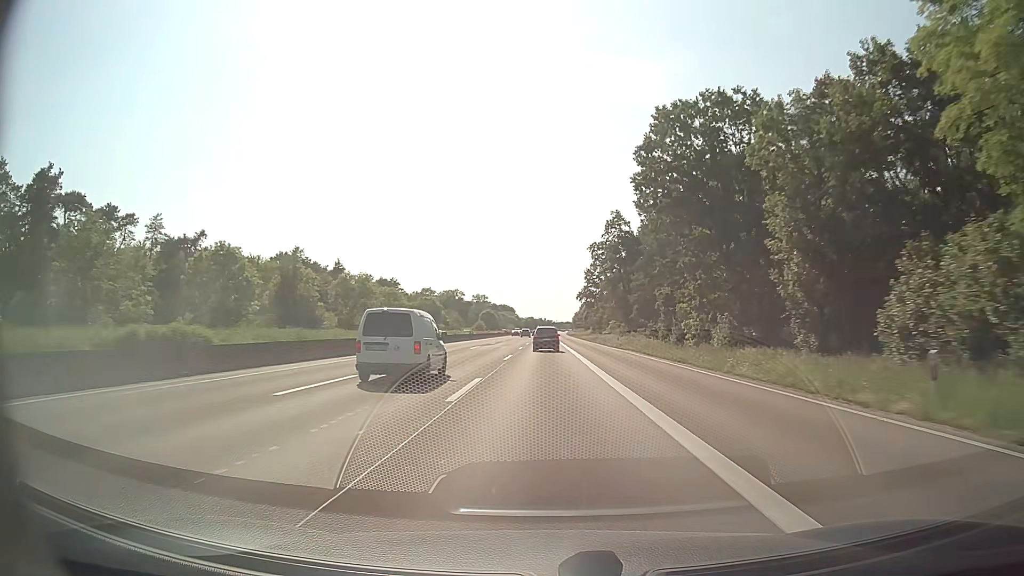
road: motorway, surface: asphalt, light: Day
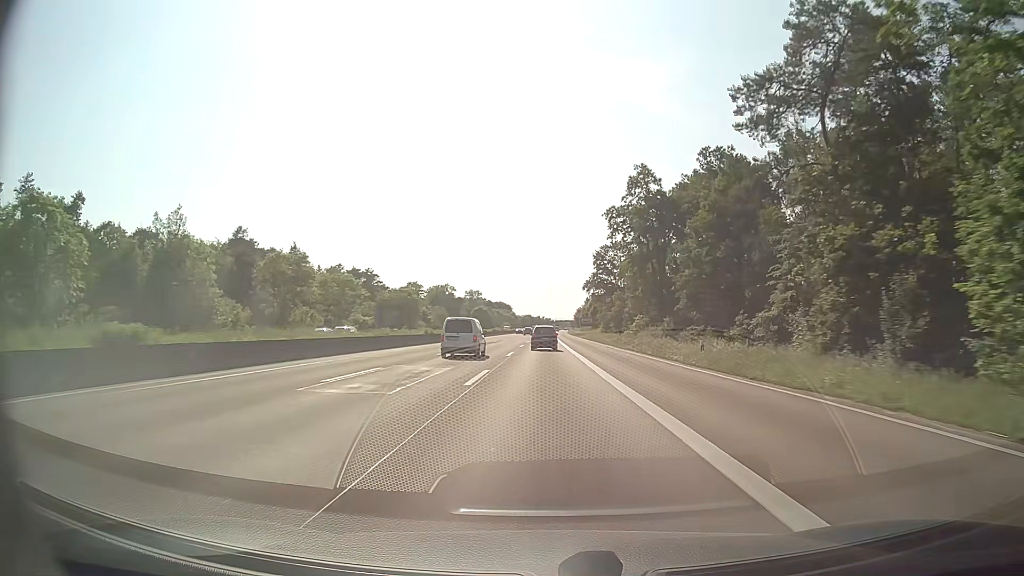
(+0.1, +33.0) m; 0°
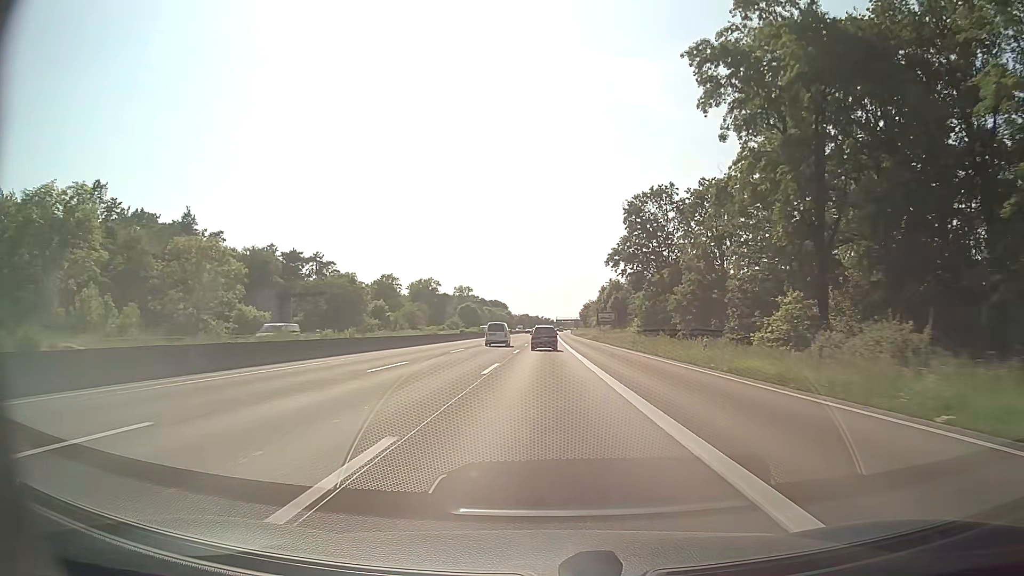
(+0.1, +49.9) m; 0°
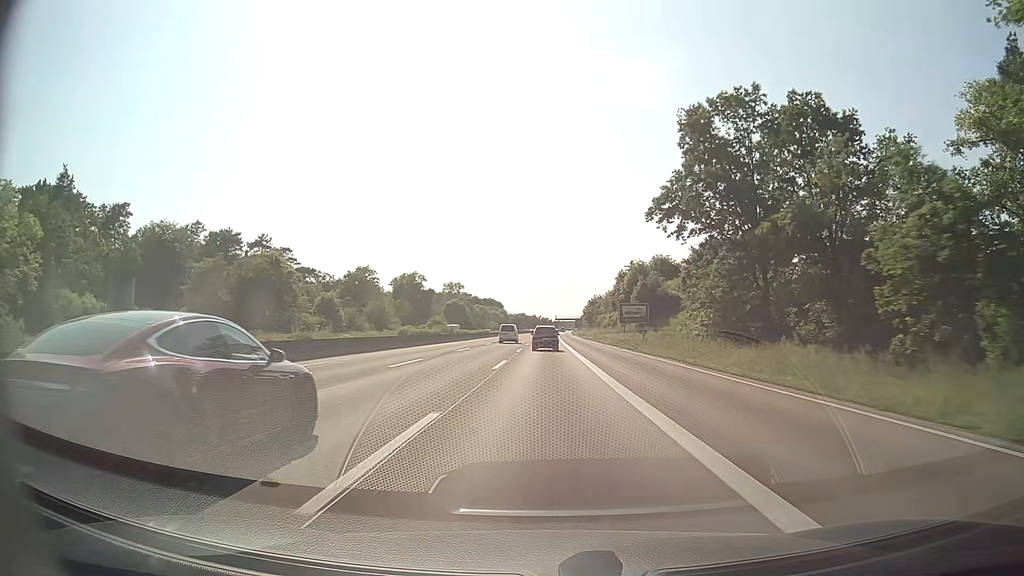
(0.0, +33.4) m; 0°
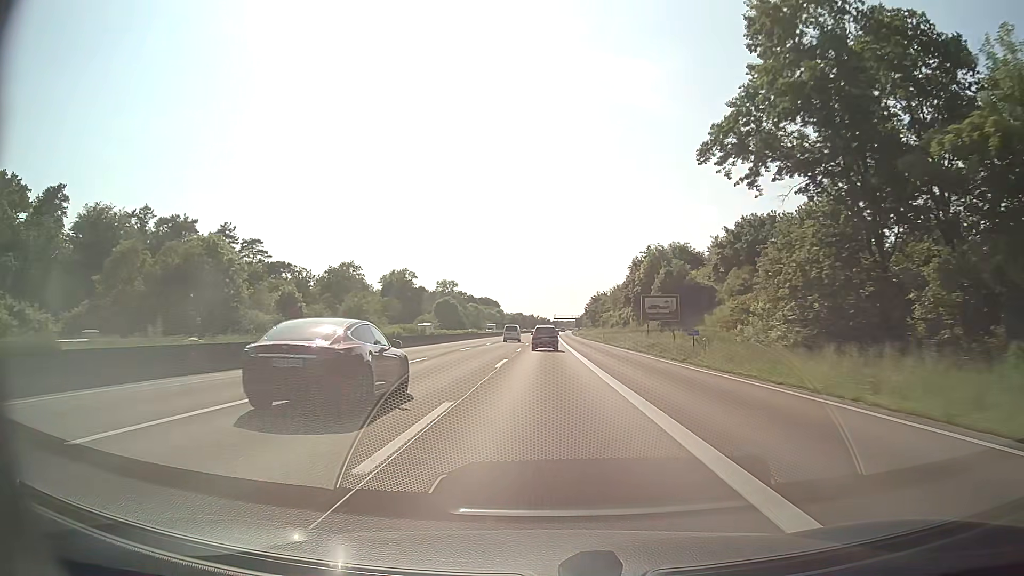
(+0.1, +16.7) m; 0°
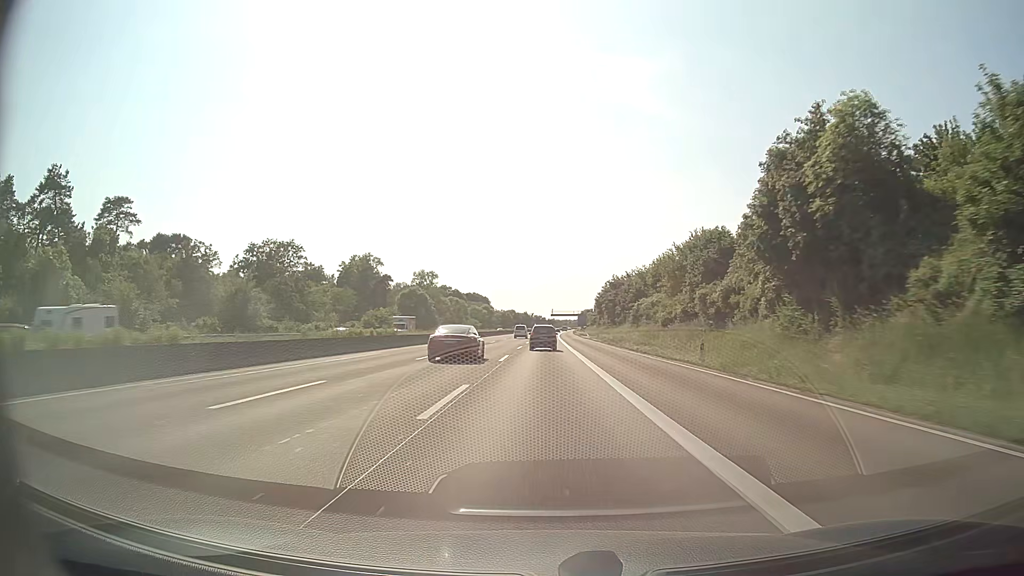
(+0.2, +50.2) m; 0°
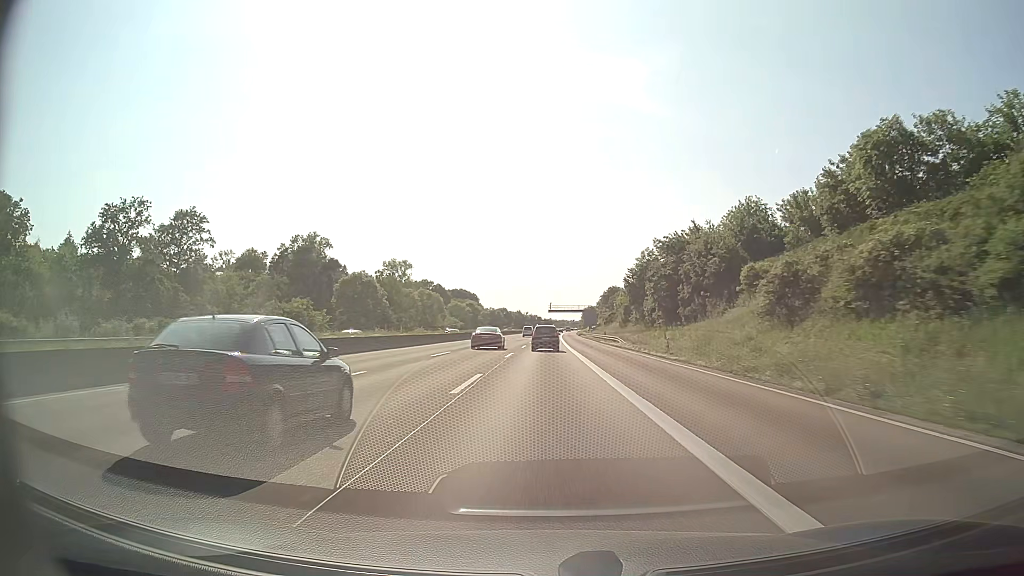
(+0.2, +50.2) m; 0°
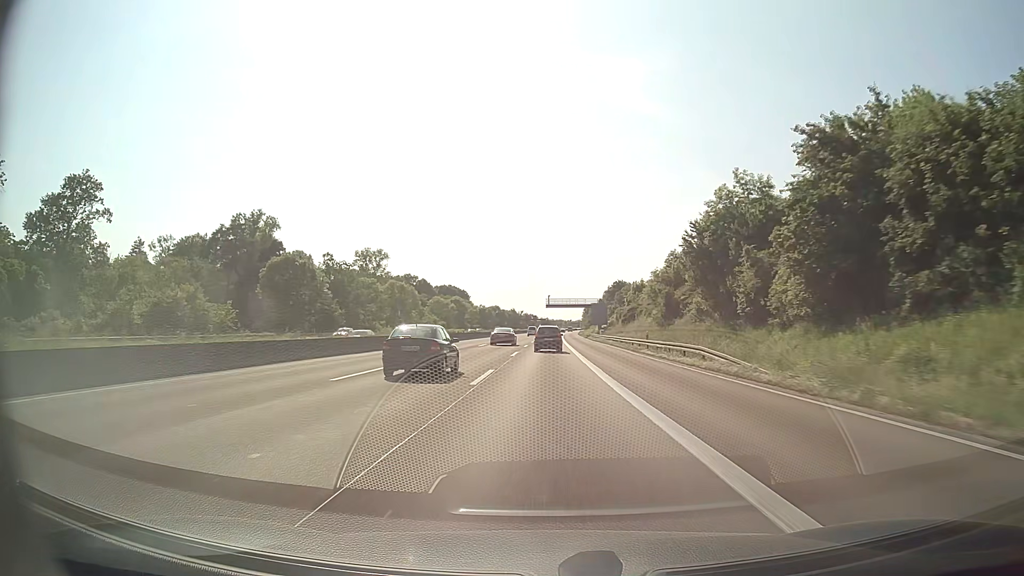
(+0.1, +33.4) m; 0°
(0, +10) (0, +20) (0, +30) (0, +40) (0, +50) (0, +60) (0, +70) (+1, +80) (+1, +90) (+1, +100) m
